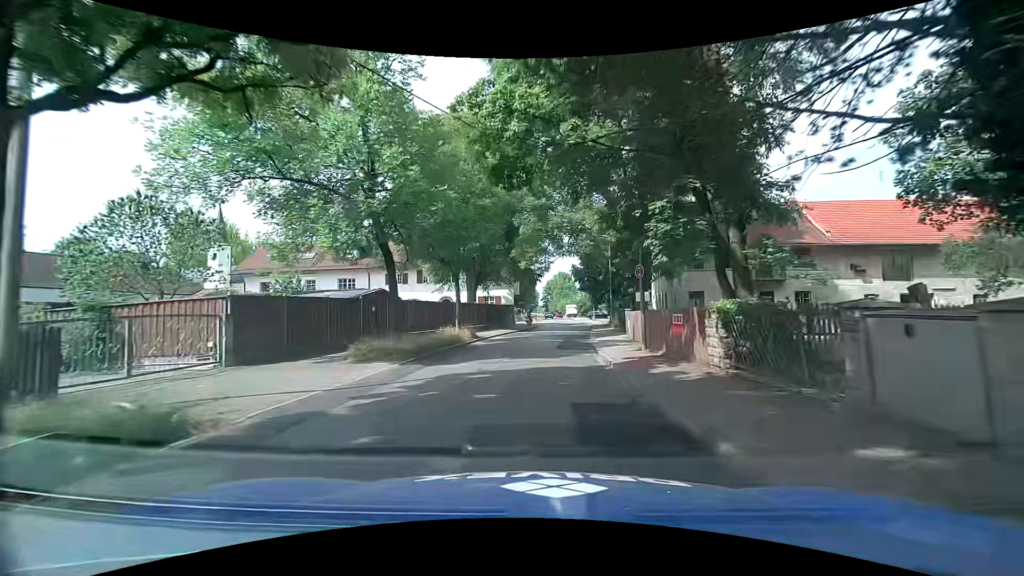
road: tertiary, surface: asphalt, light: Day
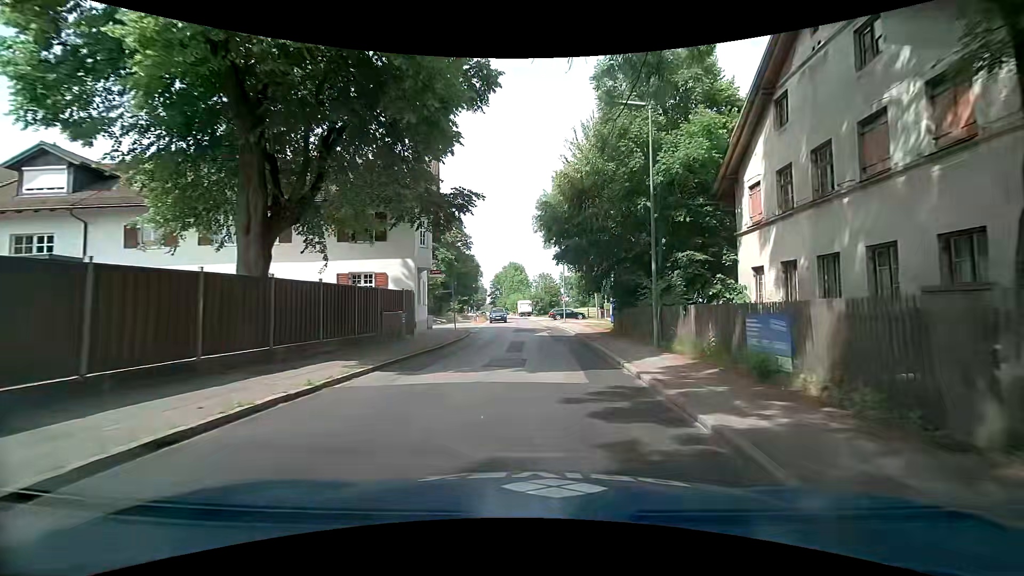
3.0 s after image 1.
(+1.2, +28.8) m; +6°
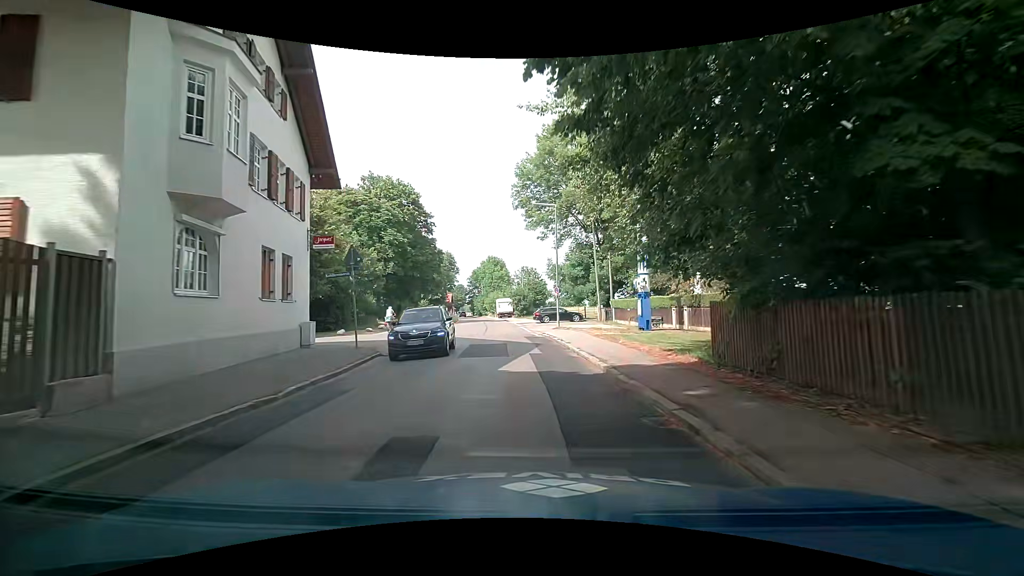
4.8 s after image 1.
(+0.4, +17.2) m; +3°
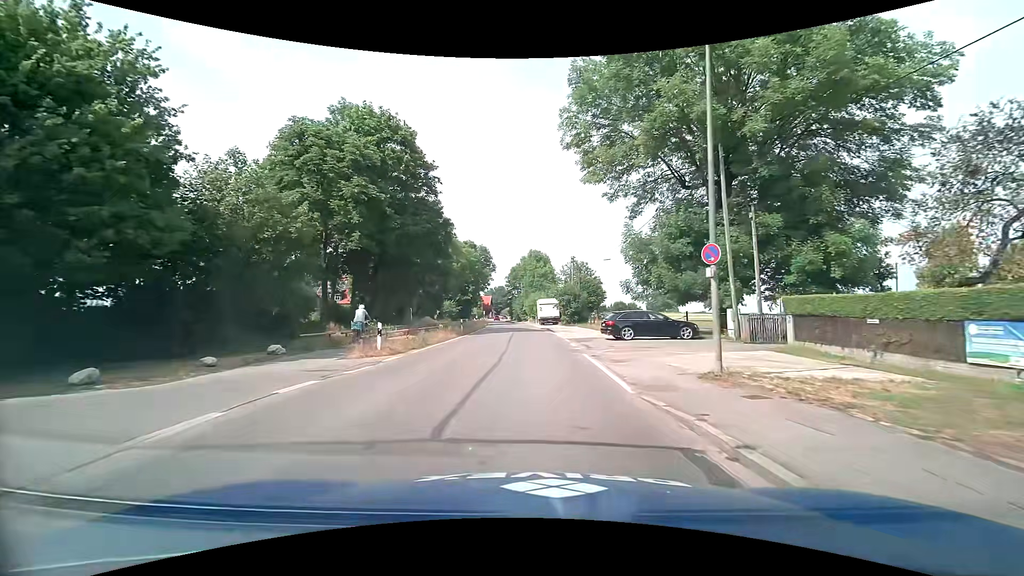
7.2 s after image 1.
(-1.1, +21.7) m; -5°
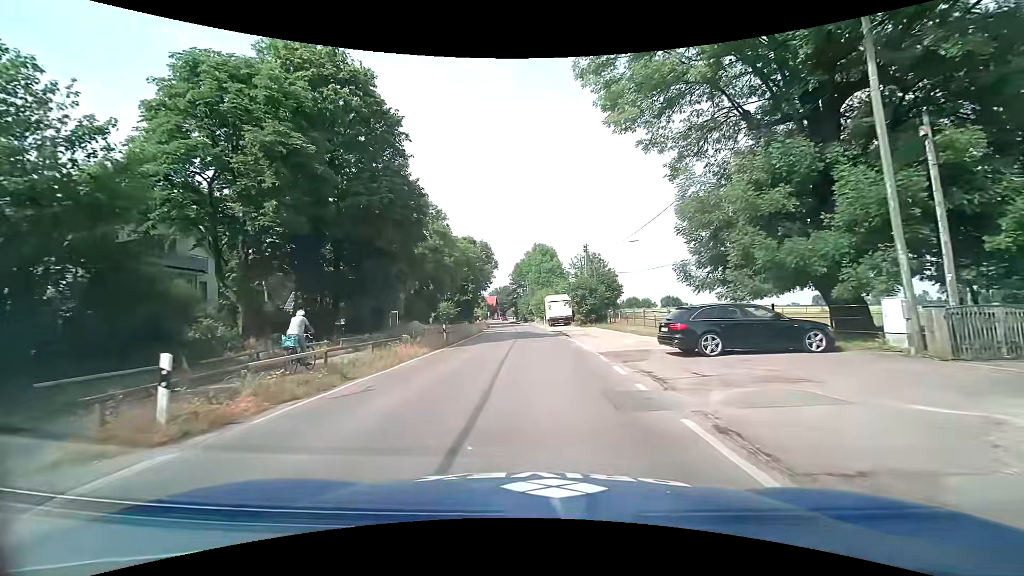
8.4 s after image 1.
(-0.1, +10.3) m; 0°
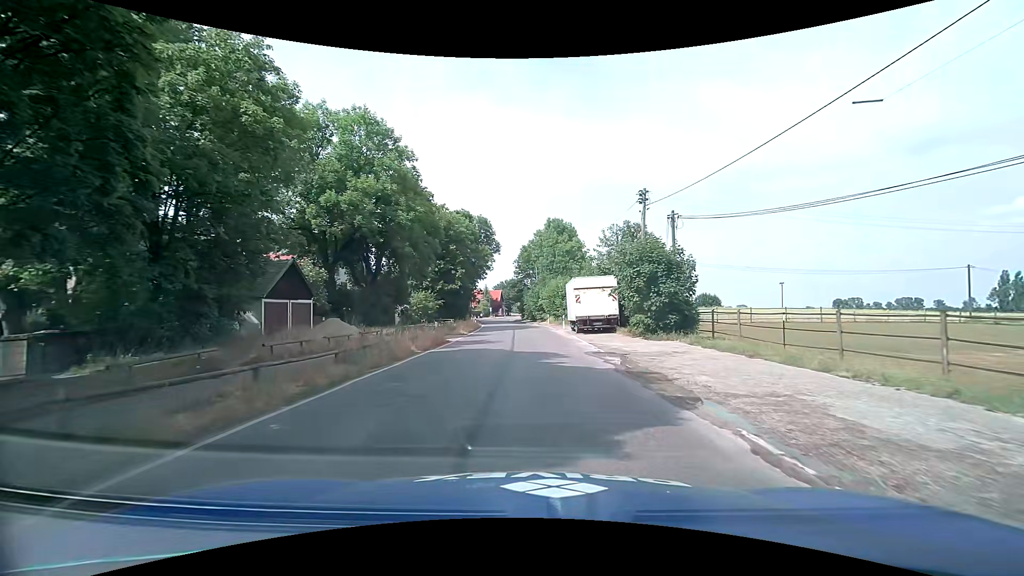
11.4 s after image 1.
(-0.7, +24.6) m; -2°
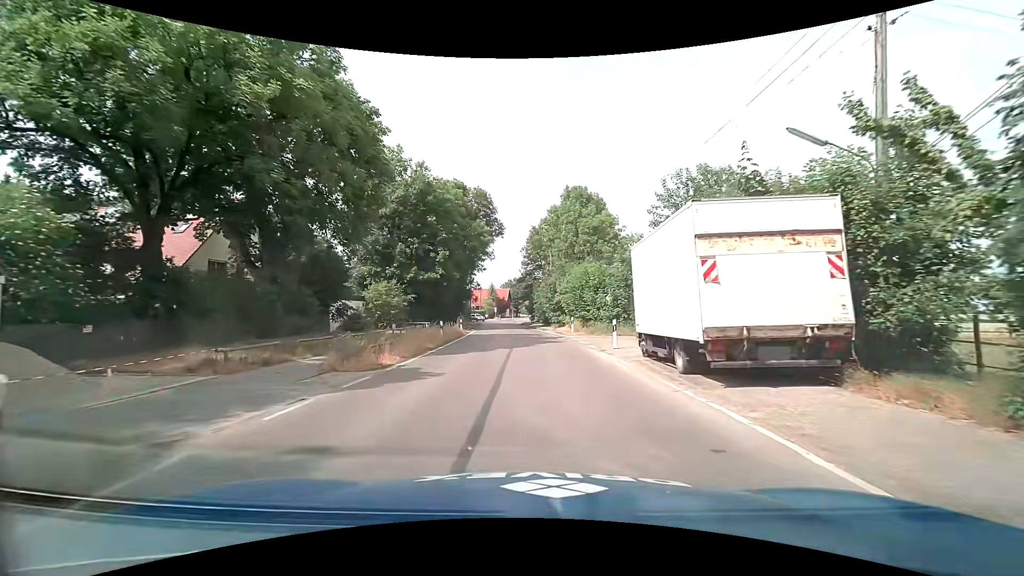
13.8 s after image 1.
(-0.3, +20.7) m; -1°
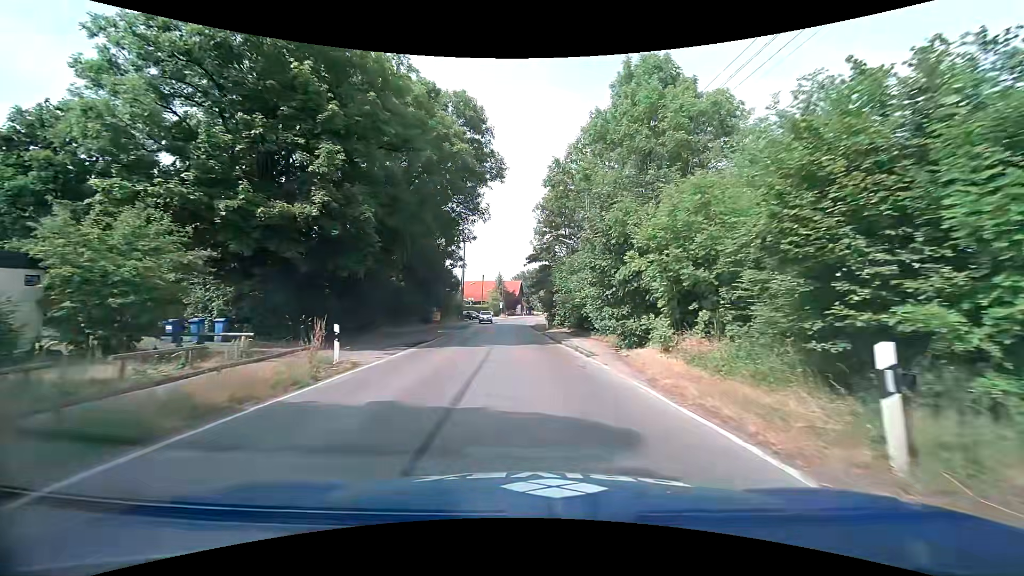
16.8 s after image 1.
(-0.3, +29.0) m; -2°
(0, +10) (0, +20) (-1, +30) (-1, +40) (-2, +50) (-3, +60) (-3, +70) (-3, +80) (-2, +90) (-1, +100) m
